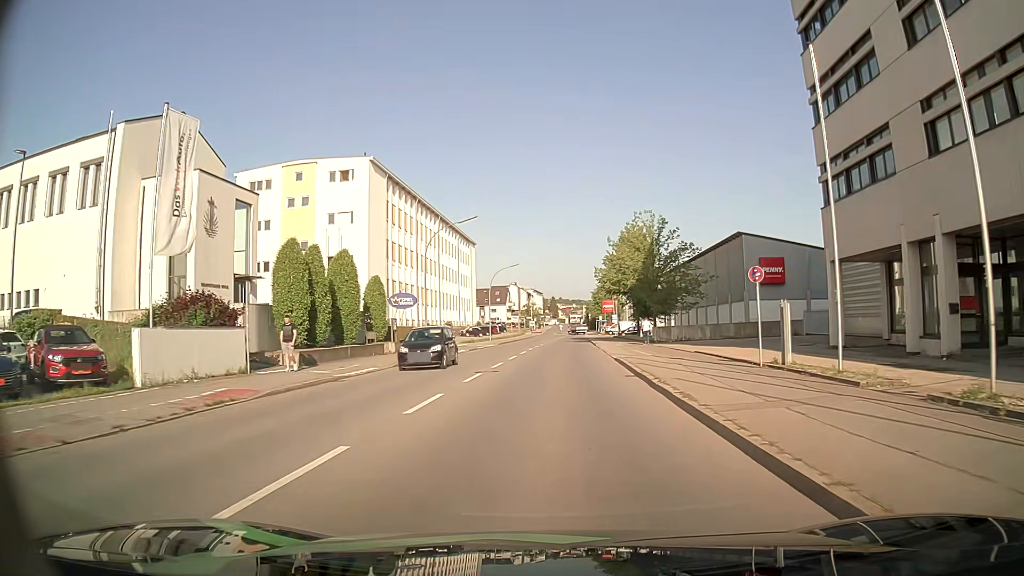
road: tertiary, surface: asphalt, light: Day
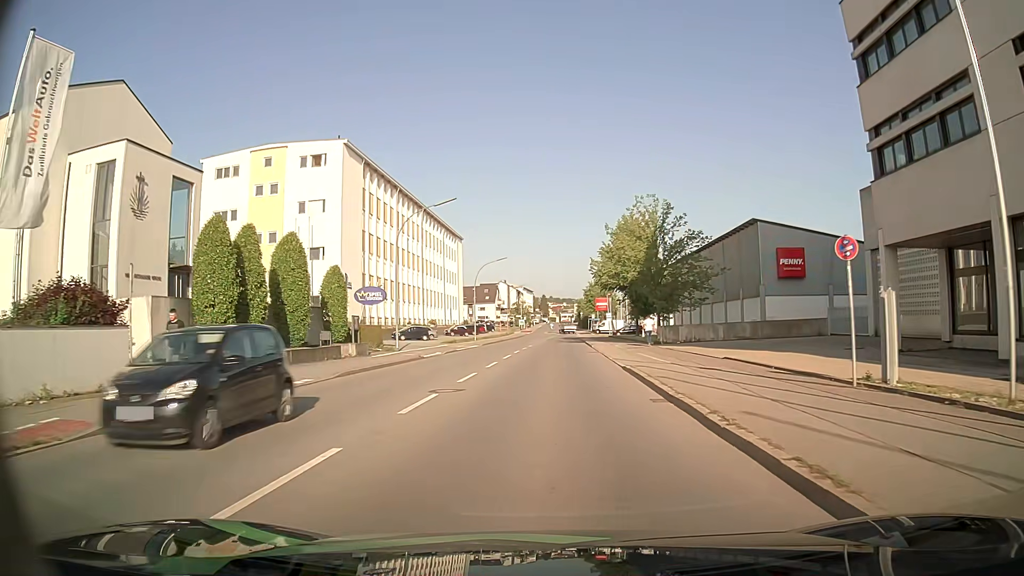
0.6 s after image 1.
(0.0, +6.2) m; +1°
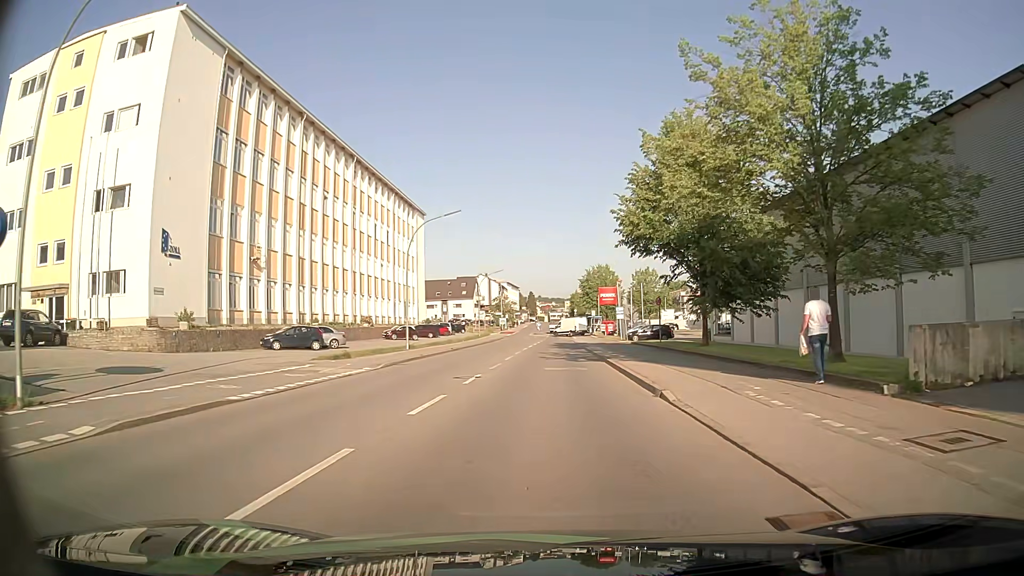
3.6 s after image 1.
(+0.2, +30.4) m; +1°
